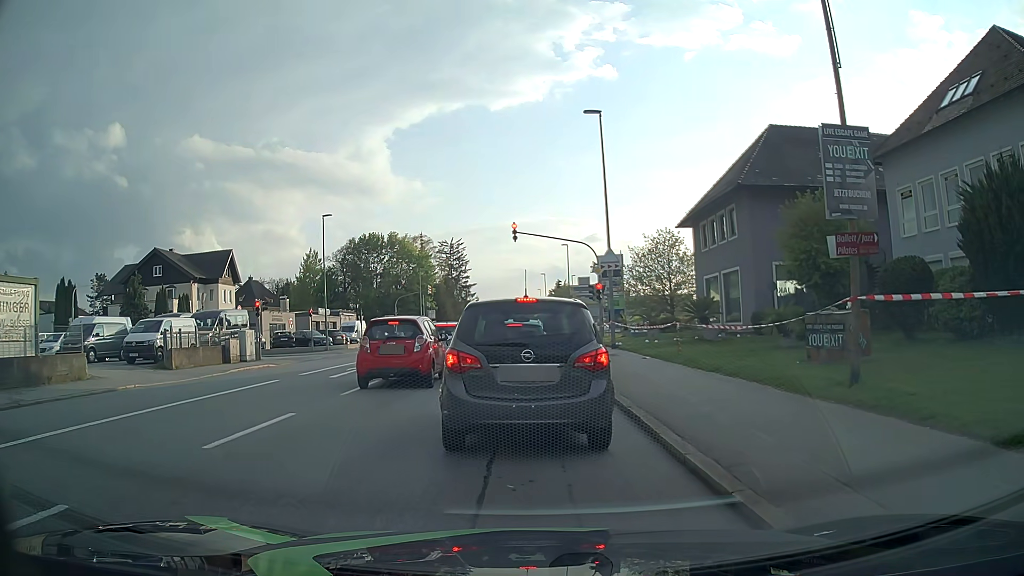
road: tertiary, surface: asphalt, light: Day
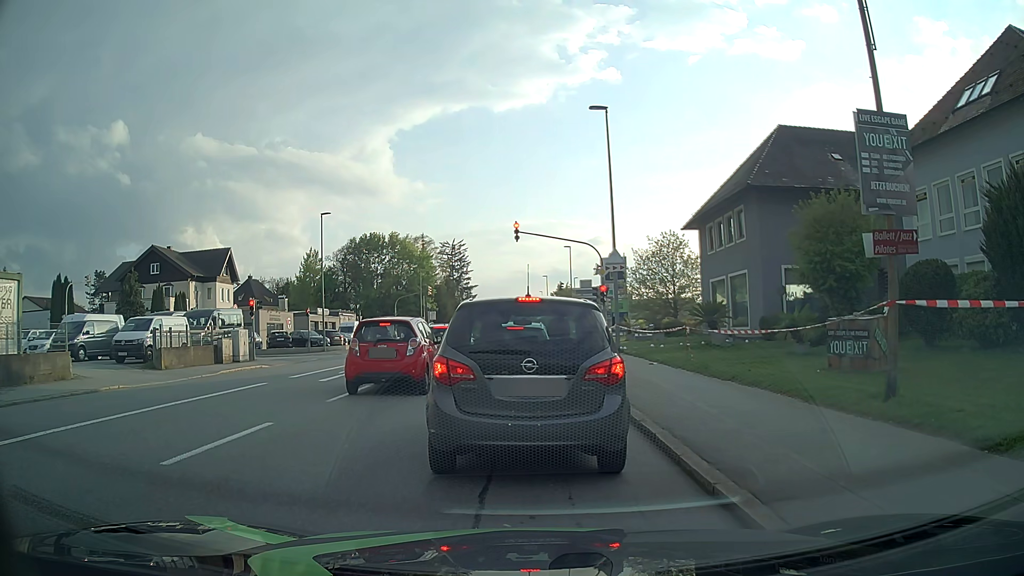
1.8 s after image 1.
(0.0, +1.0) m; 0°
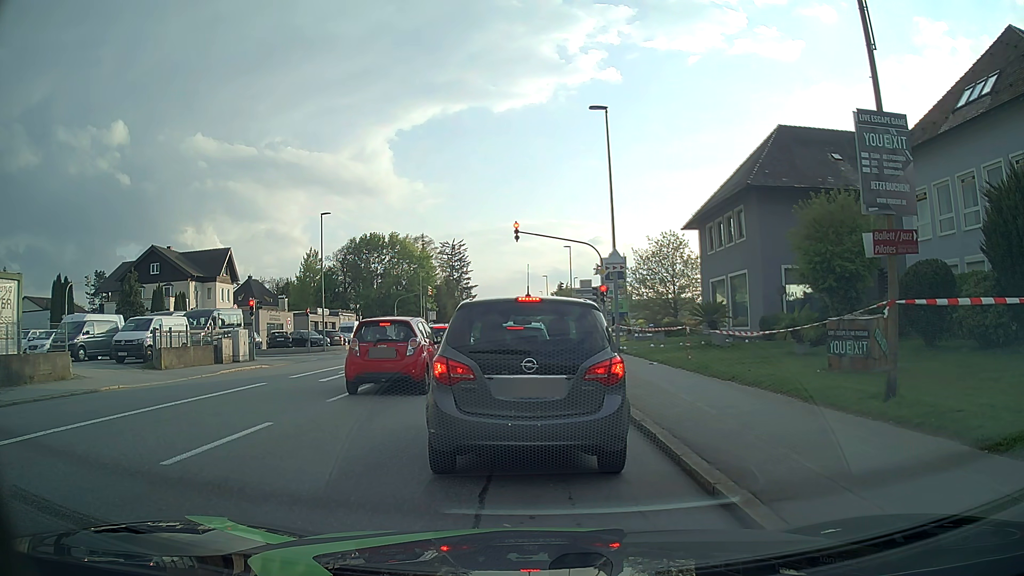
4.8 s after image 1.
(0.0, +0.1) m; 0°
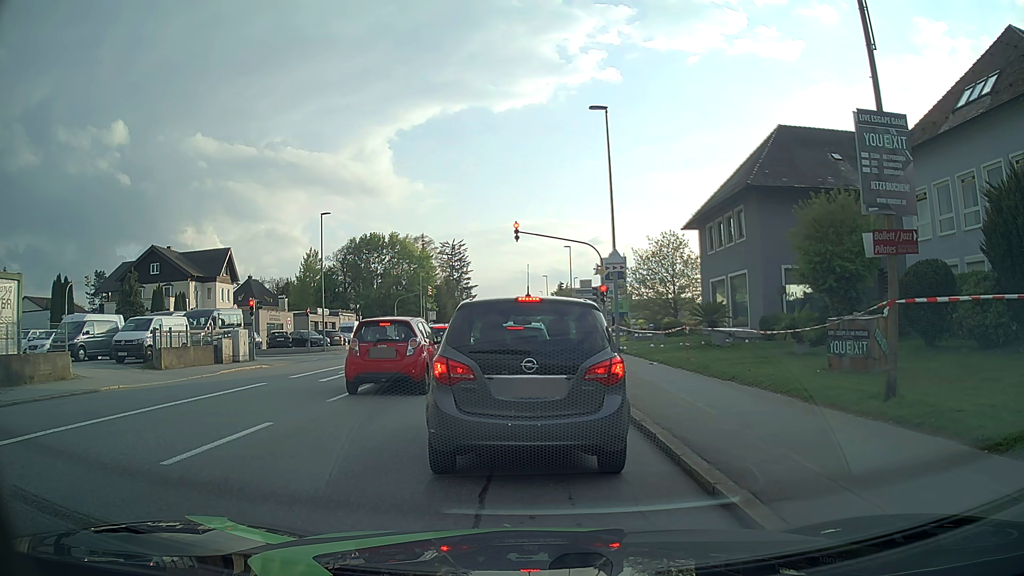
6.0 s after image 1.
(0.0, 0.0) m; 0°
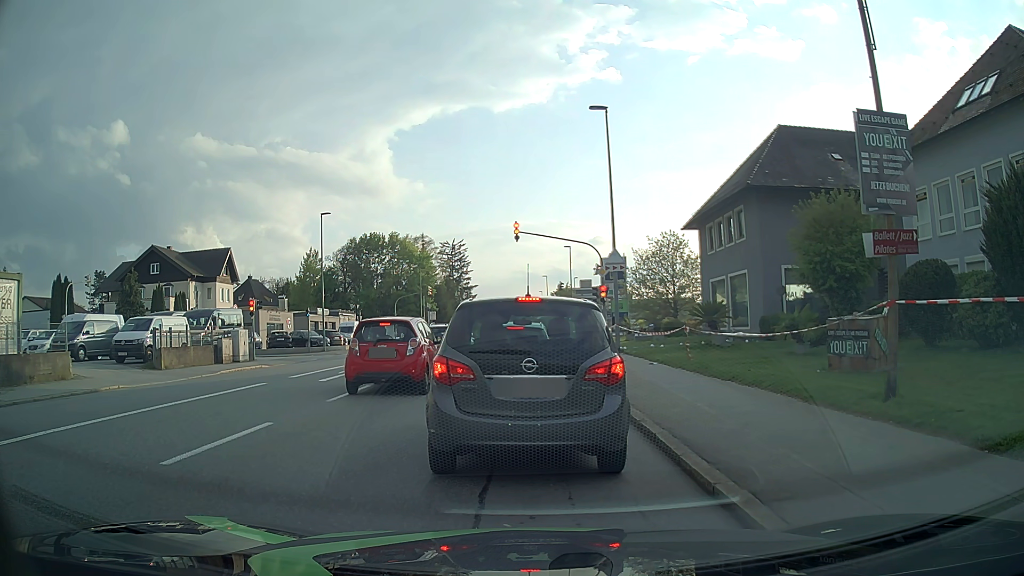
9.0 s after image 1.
(0.0, 0.0) m; 0°
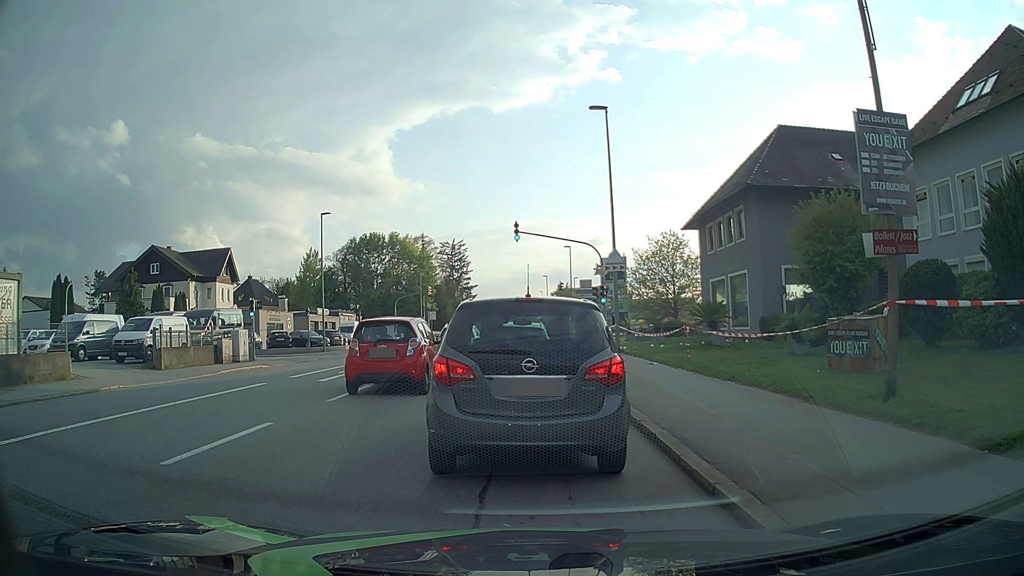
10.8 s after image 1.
(0.0, 0.0) m; 0°
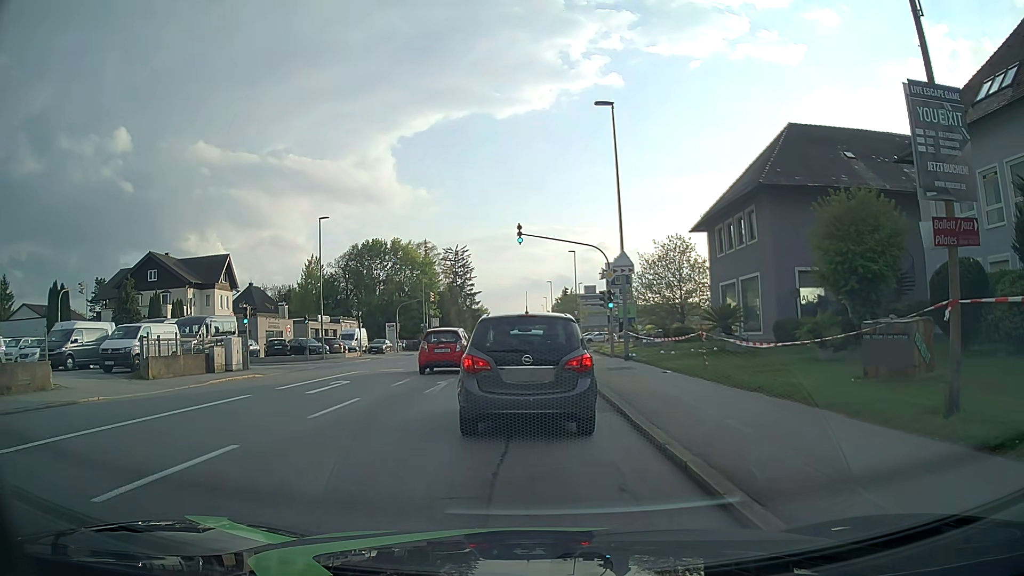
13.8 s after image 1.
(0.0, +1.5) m; 0°
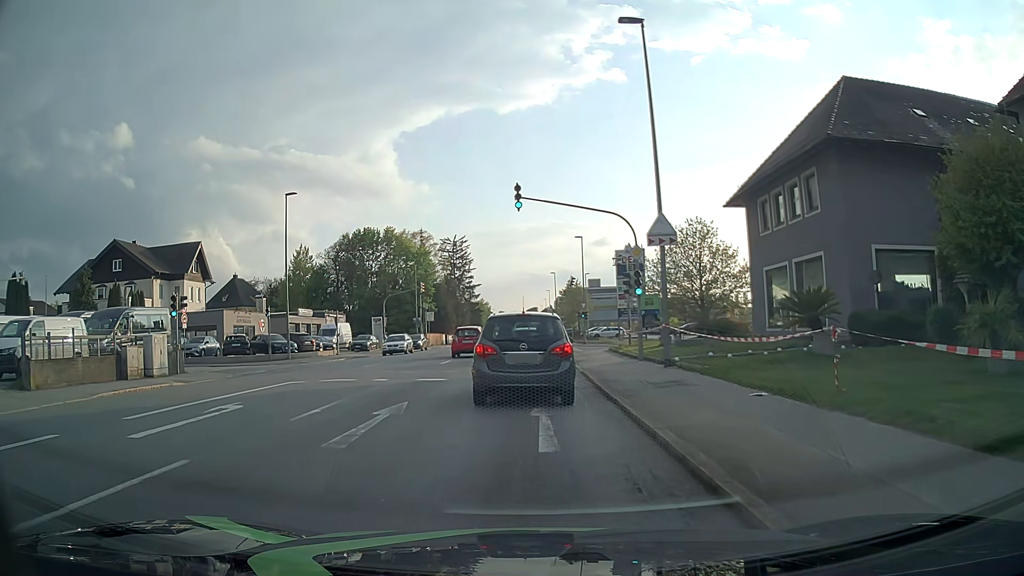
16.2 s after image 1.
(-0.3, +7.7) m; -2°
